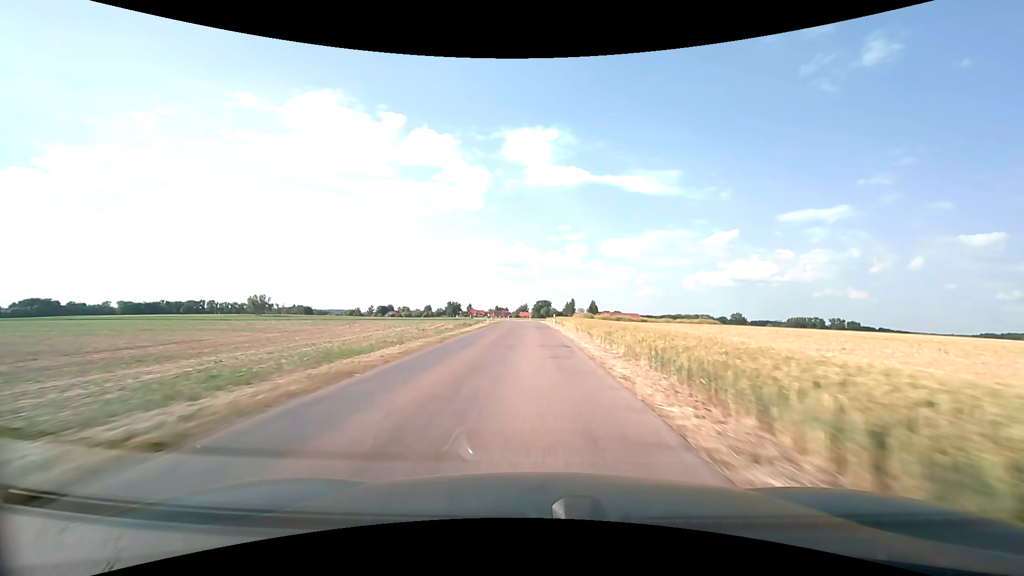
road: unclassified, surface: asphalt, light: Day
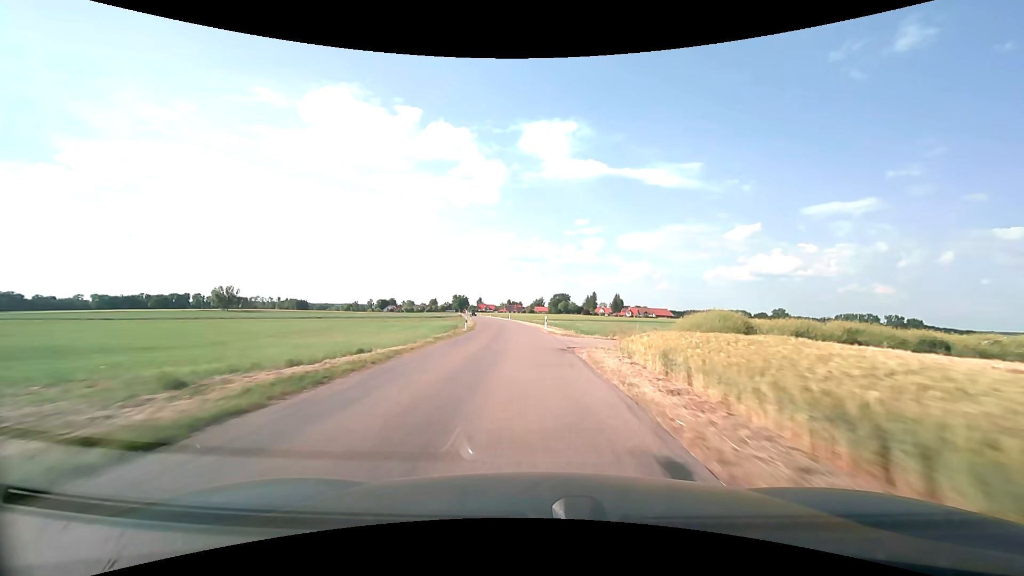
(-0.7, +61.7) m; -2°
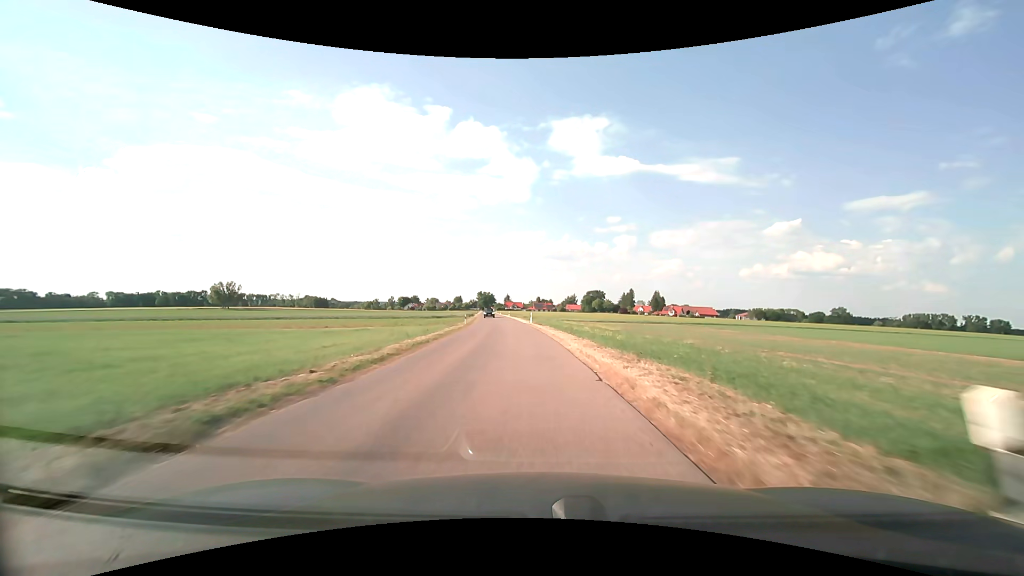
(-0.9, +36.9) m; -3°
(0, +10) (0, +20) (-1, +30) (-1, +40) (-2, +50) (-3, +60) (-4, +70) (-5, +80) (-6, +90) (-7, +100) m
